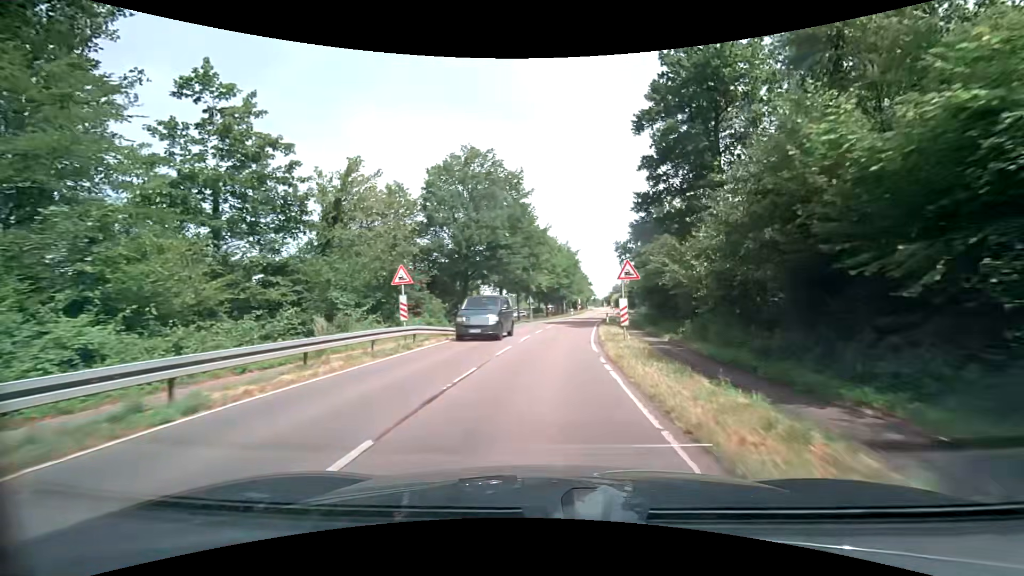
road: secondary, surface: asphalt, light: Day
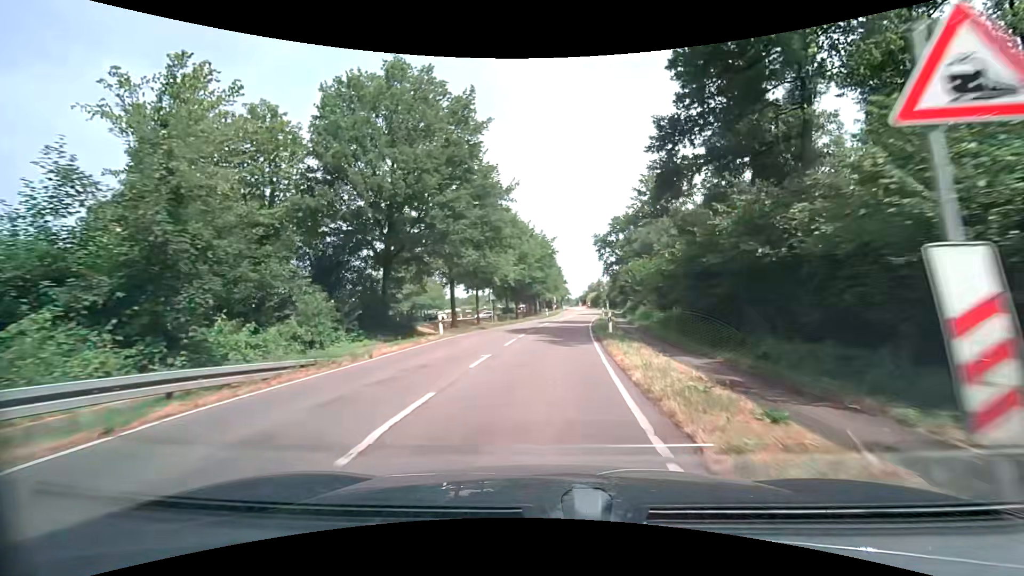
(+0.7, +15.9) m; +4°
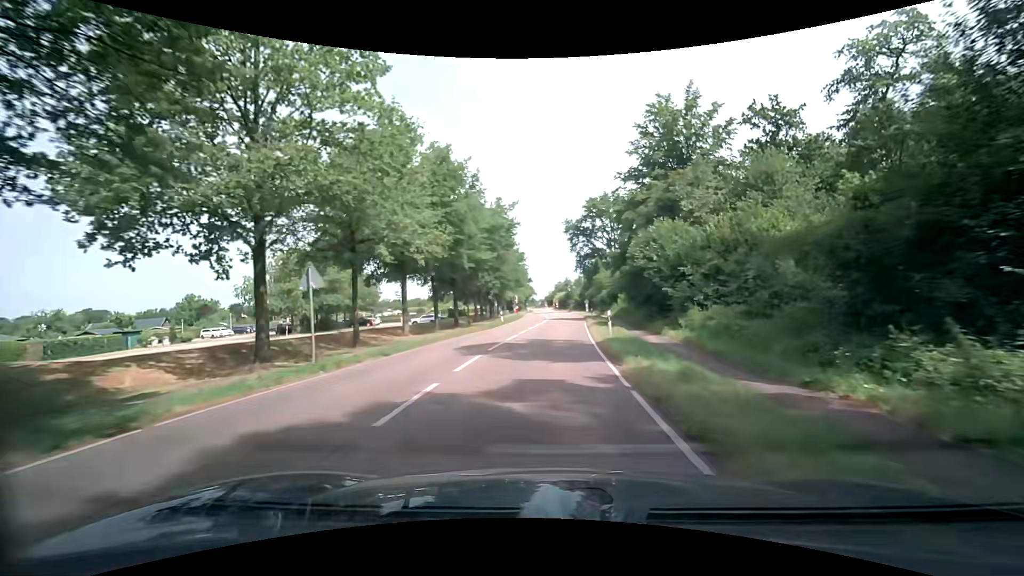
(+1.0, +25.3) m; +4°
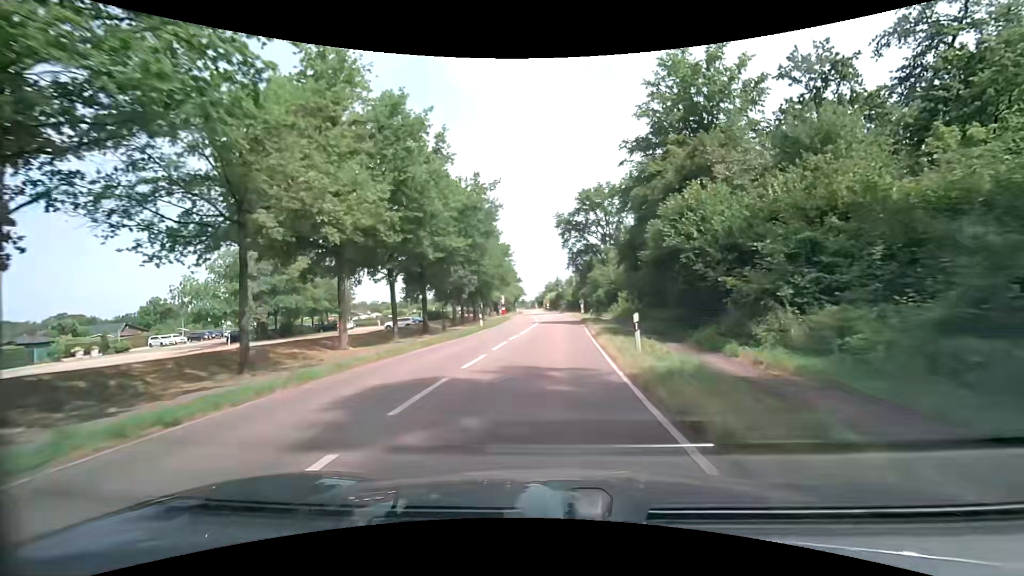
(0.0, +8.7) m; +1°
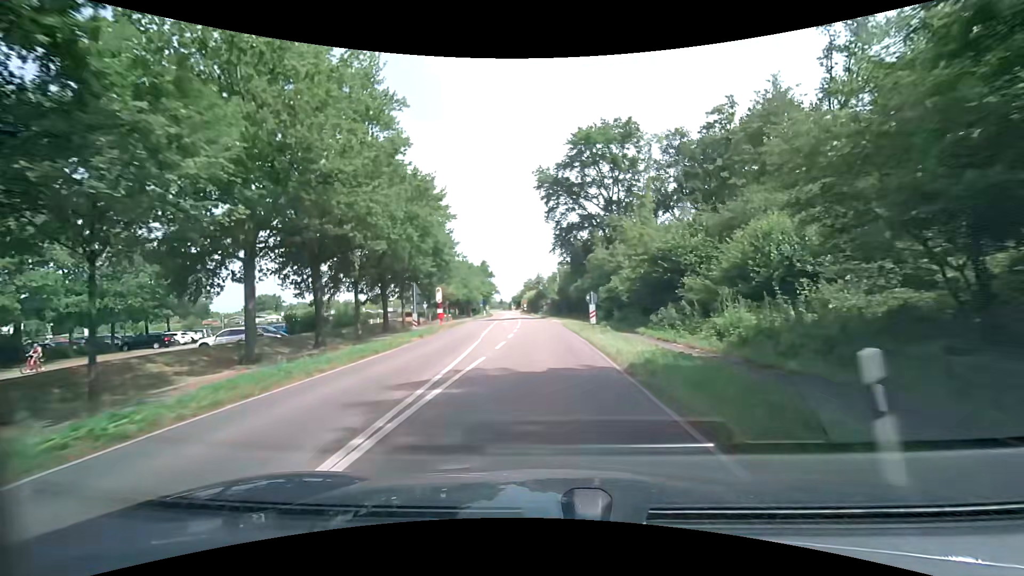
(+1.1, +34.3) m; +3°
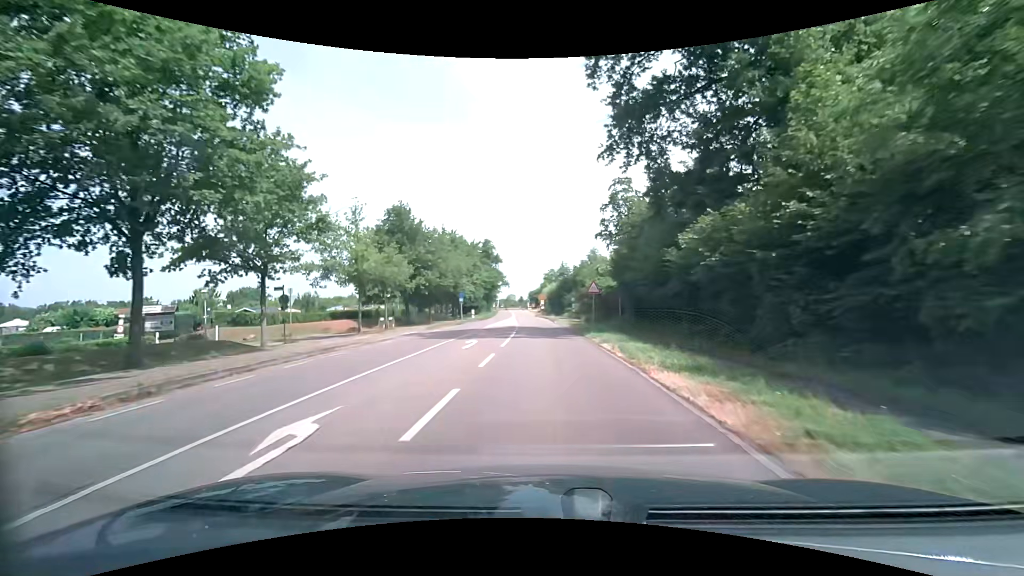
(-1.0, +42.1) m; -3°
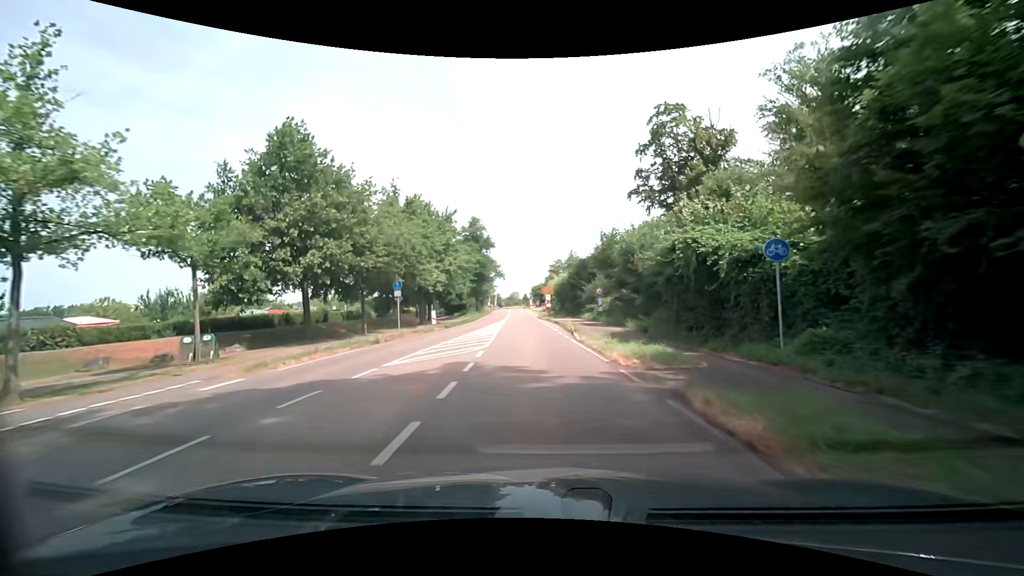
(-0.2, +24.6) m; -1°
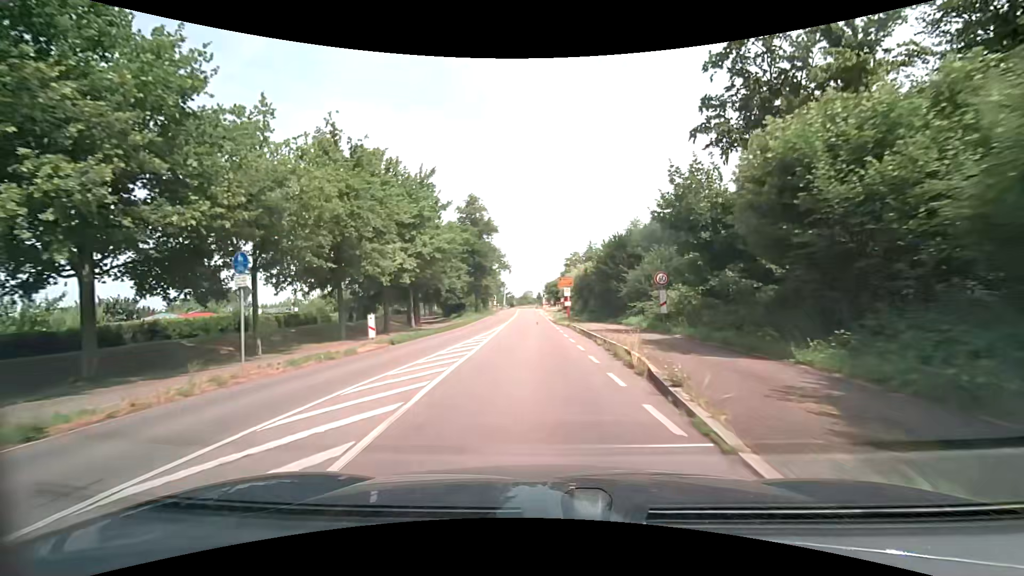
(-0.2, +16.0) m; -2°
(0, +10) (0, +20) (-1, +30) (-1, +40) (-2, +50) (-2, +60) (-2, +70) (-2, +80) (-3, +90) (-4, +100) m
